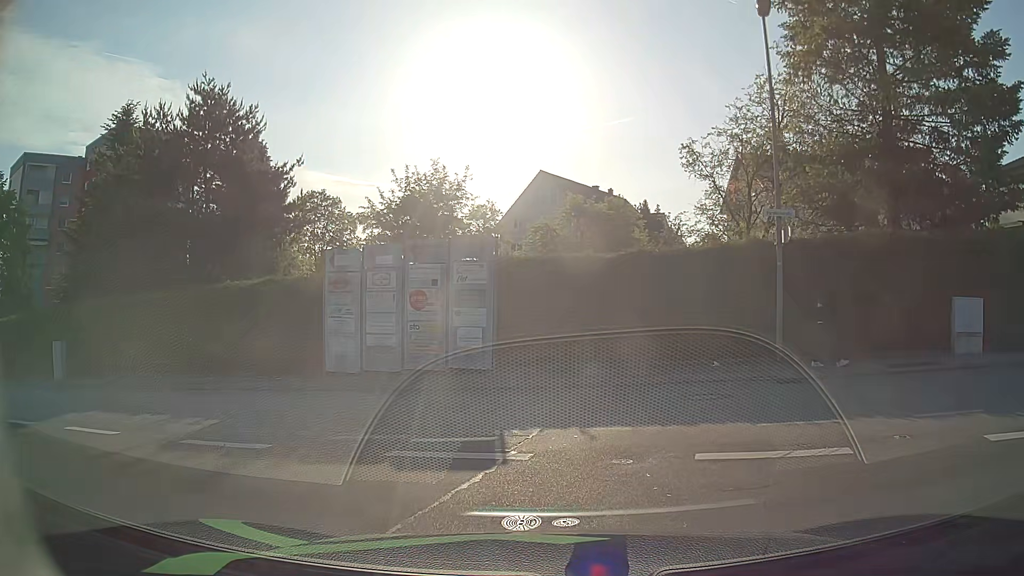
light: Day
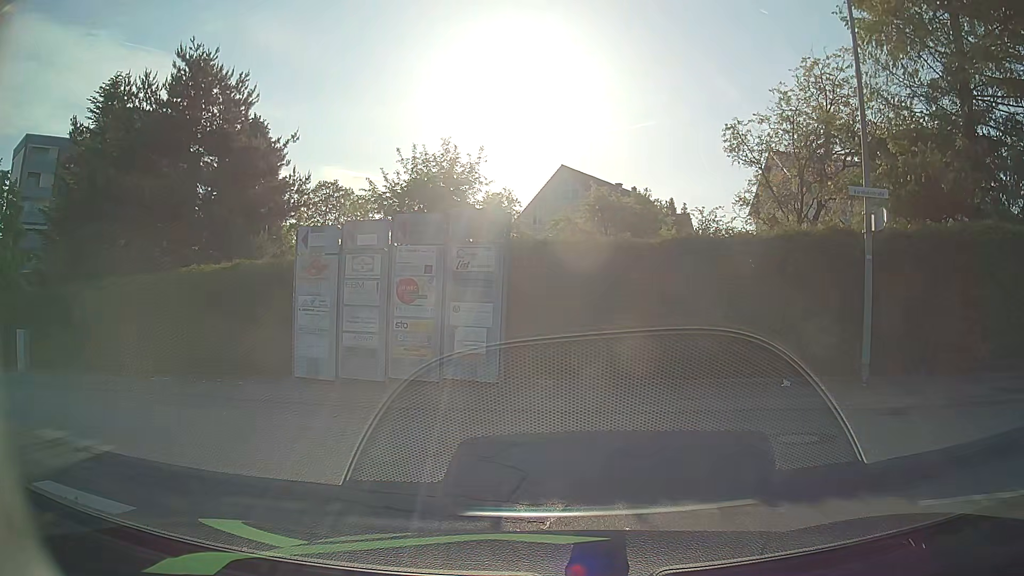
(-0.1, +3.1) m; -3°
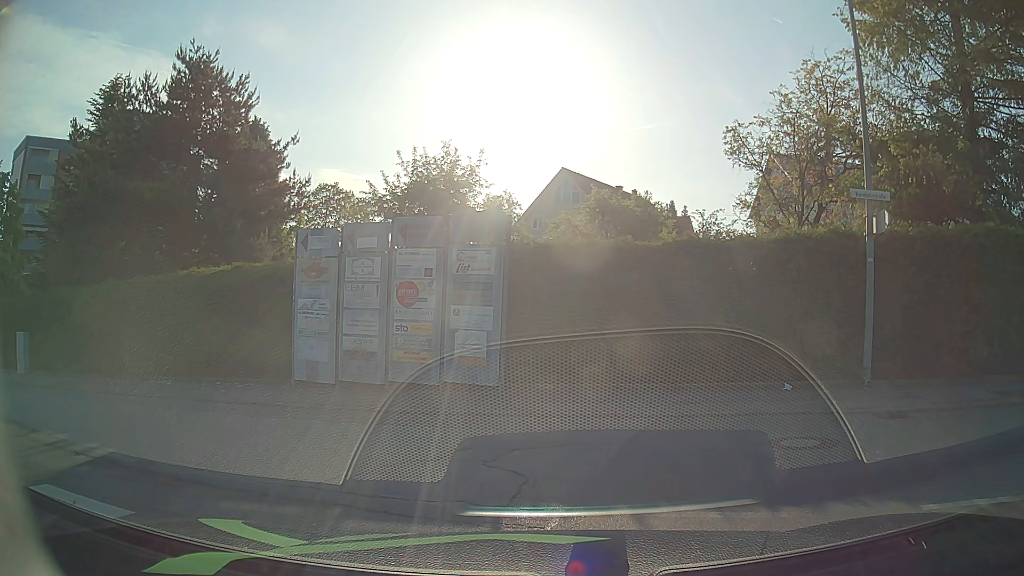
(0.0, +0.1) m; 0°
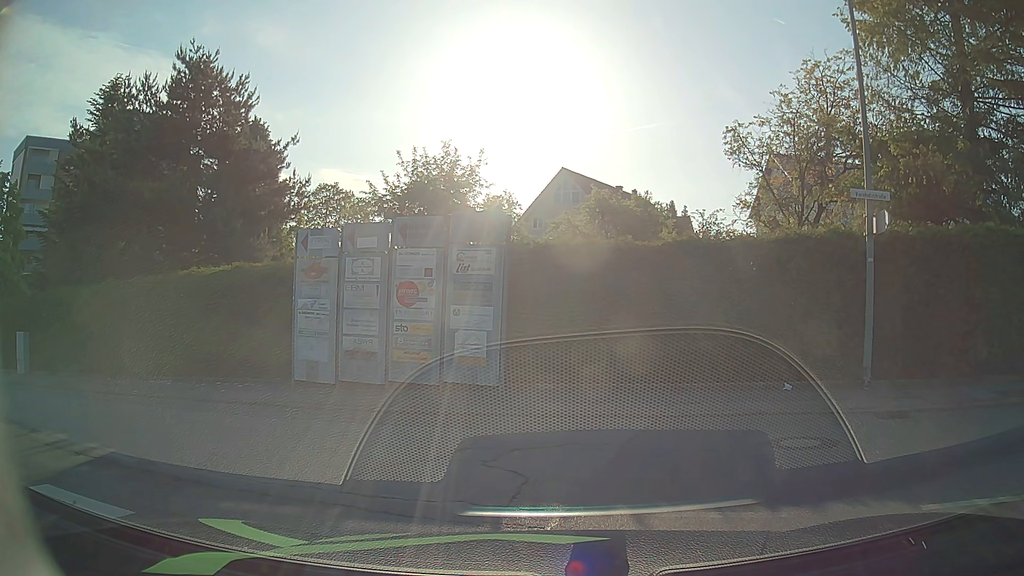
(0.0, 0.0) m; 0°
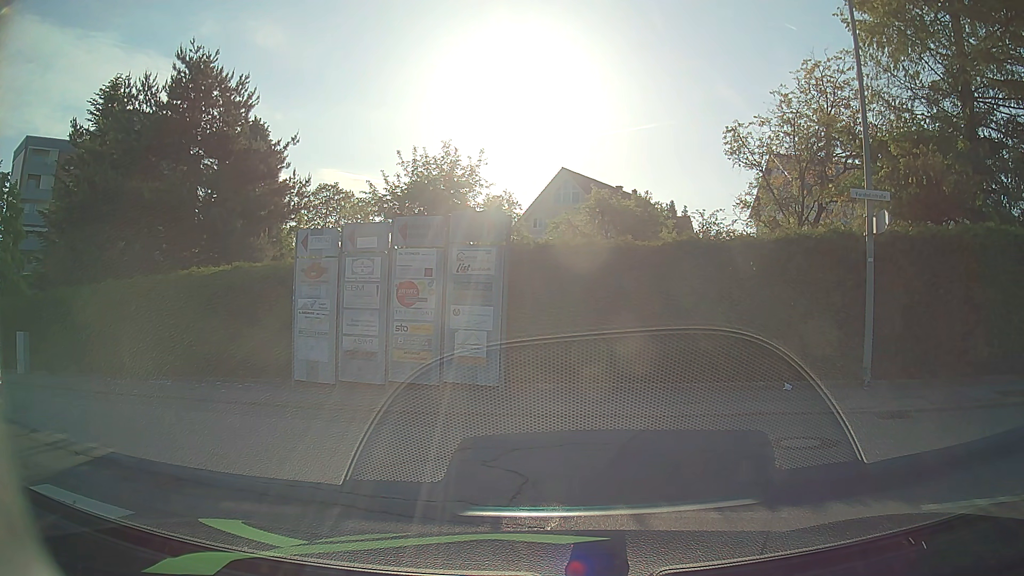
(0.0, 0.0) m; 0°
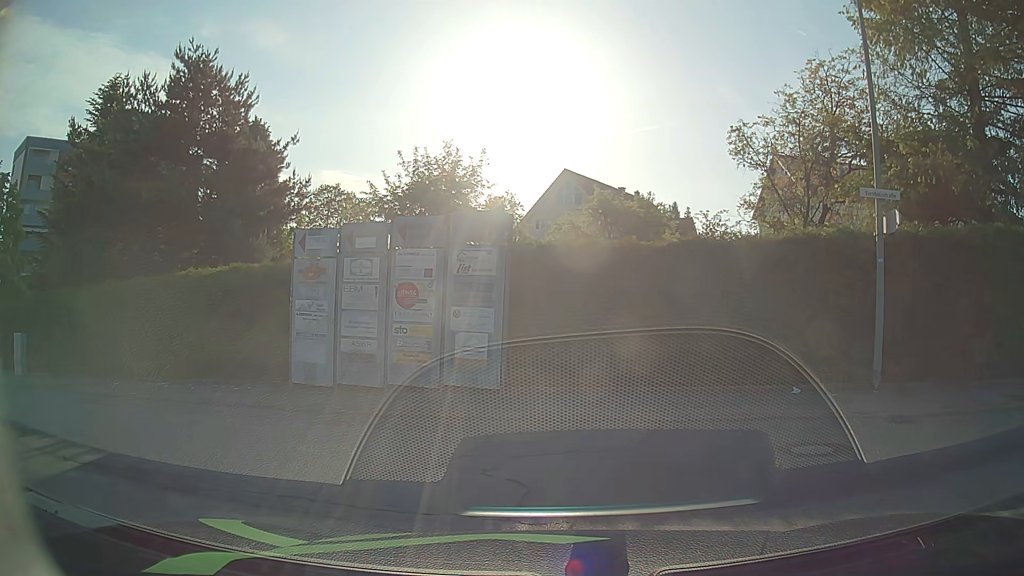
(0.0, +0.3) m; 0°
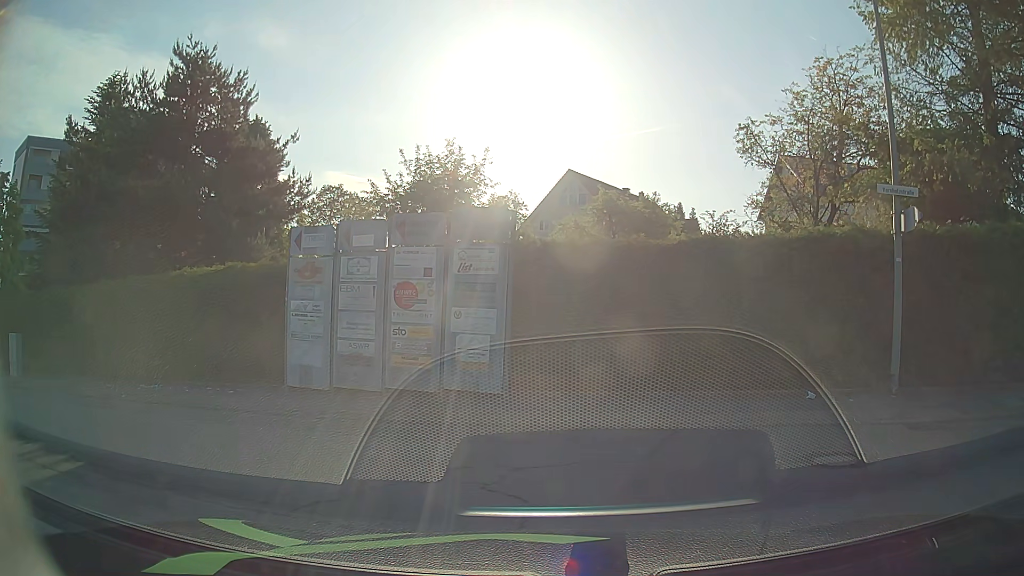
(0.0, +0.5) m; 0°
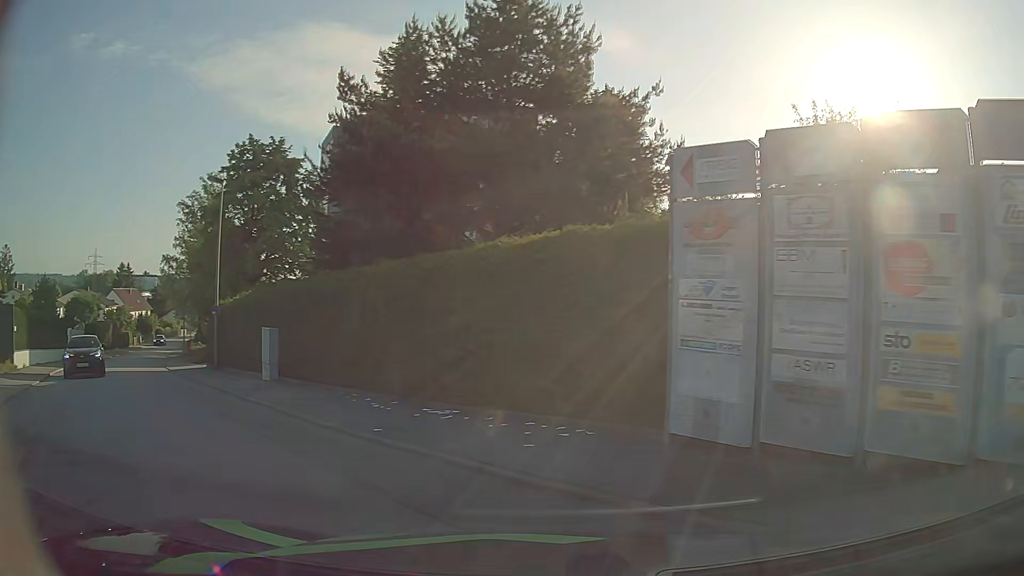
(-1.3, +6.2) m; -31°
(-3, +9) (-9, +17) (-15, +25) (-21, +33) (-27, +41) (-33, +50) (-38, +58) (-43, +67) (-48, +76) (-52, +84) m
